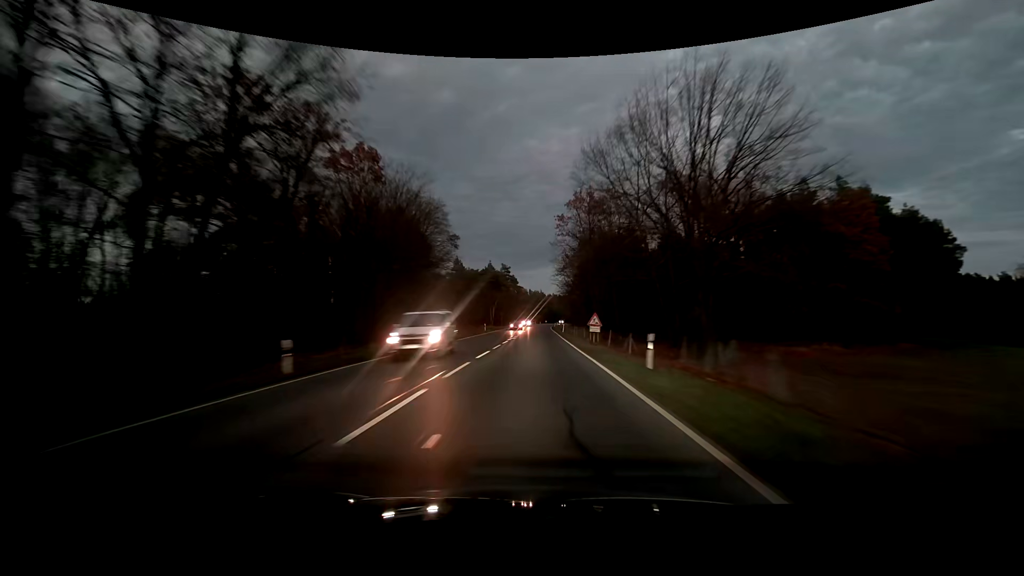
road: primary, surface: asphalt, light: Dusk
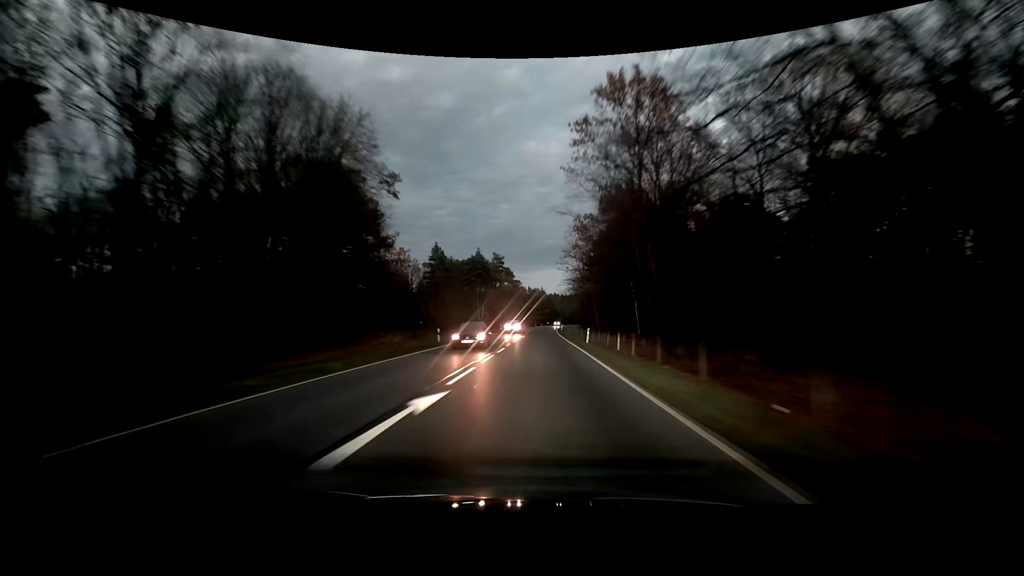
(-0.1, +30.7) m; 0°
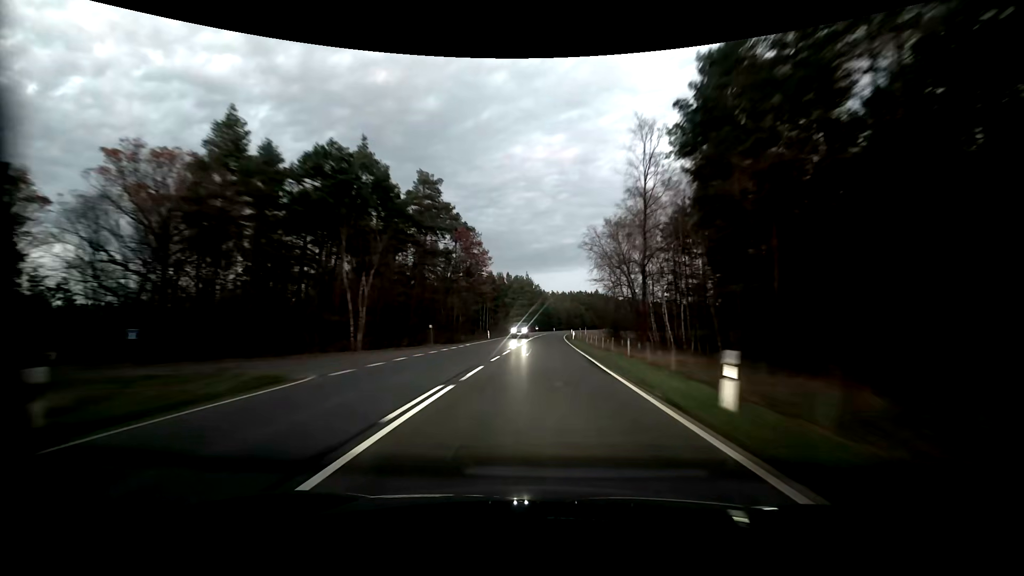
(+0.7, +76.5) m; +2°
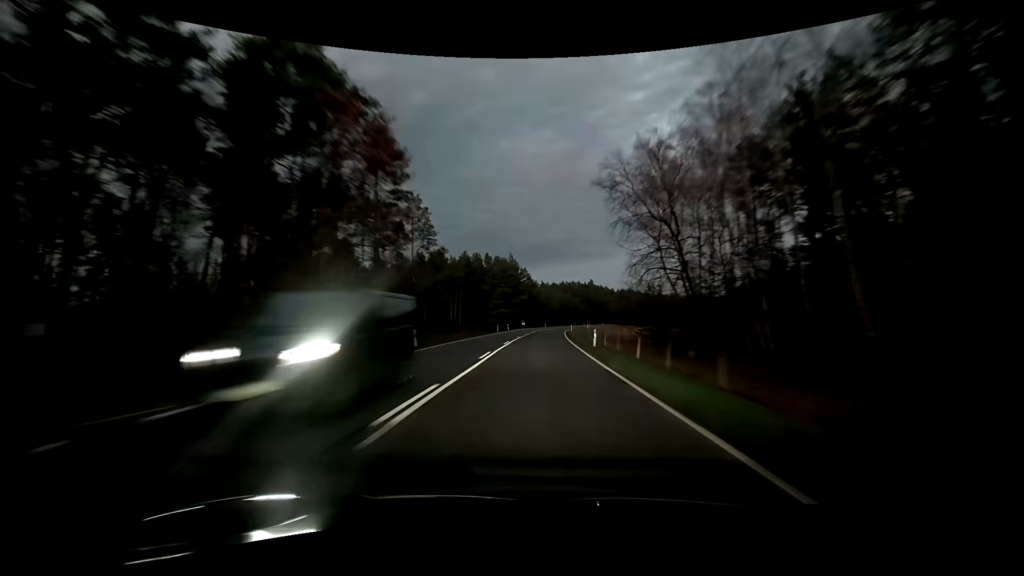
(+0.1, +30.8) m; +1°
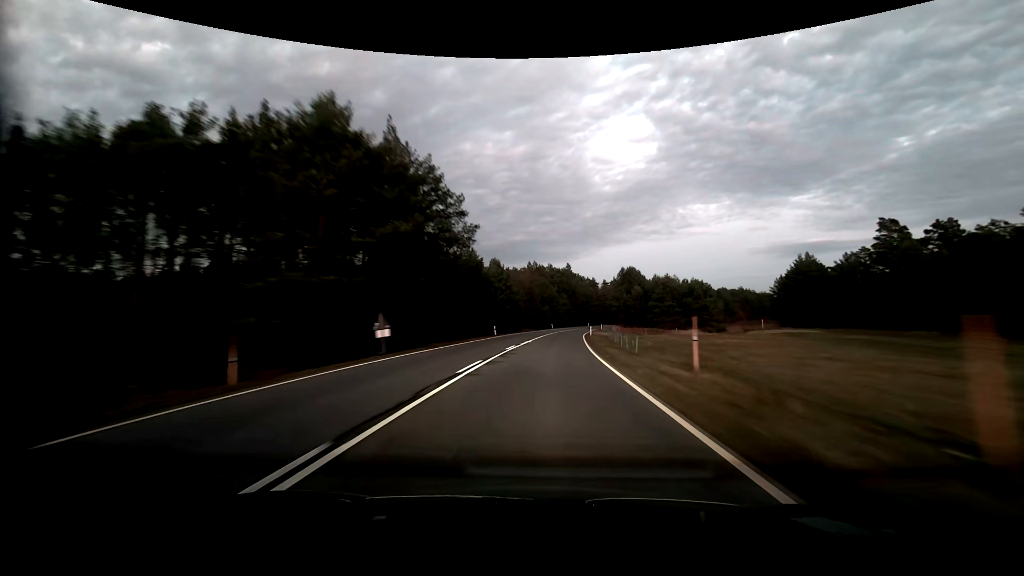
(+2.7, +77.0) m; +4°
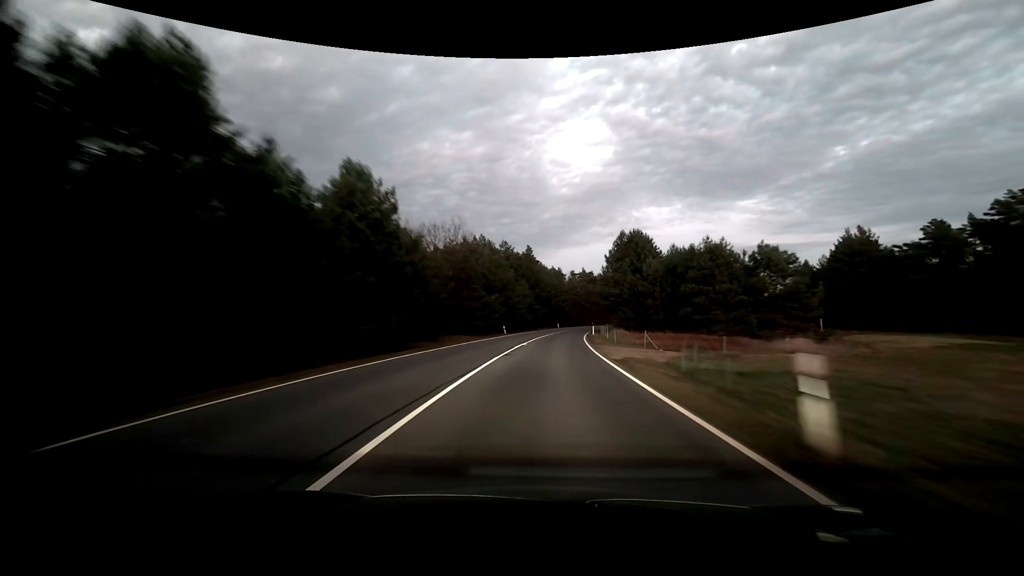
(+1.9, +46.0) m; +5°
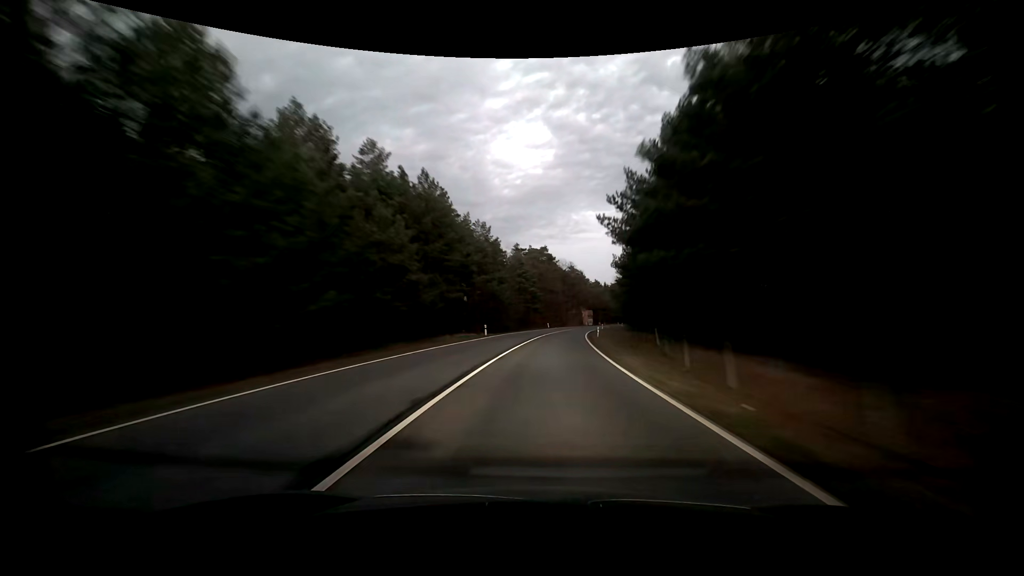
(+3.5, +61.1) m; +7°
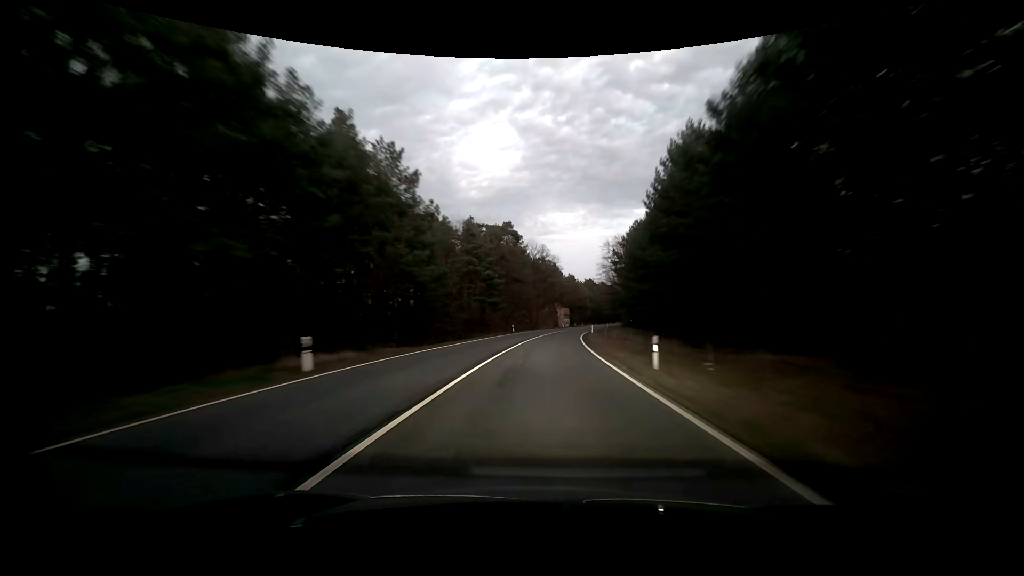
(+1.0, +30.5) m; +4°
(0, +10) (0, +20) (+1, +30) (+1, +40) (+2, +50) (+3, +60) (+5, +70) (+6, +80) (+8, +90) (+9, +99) m
